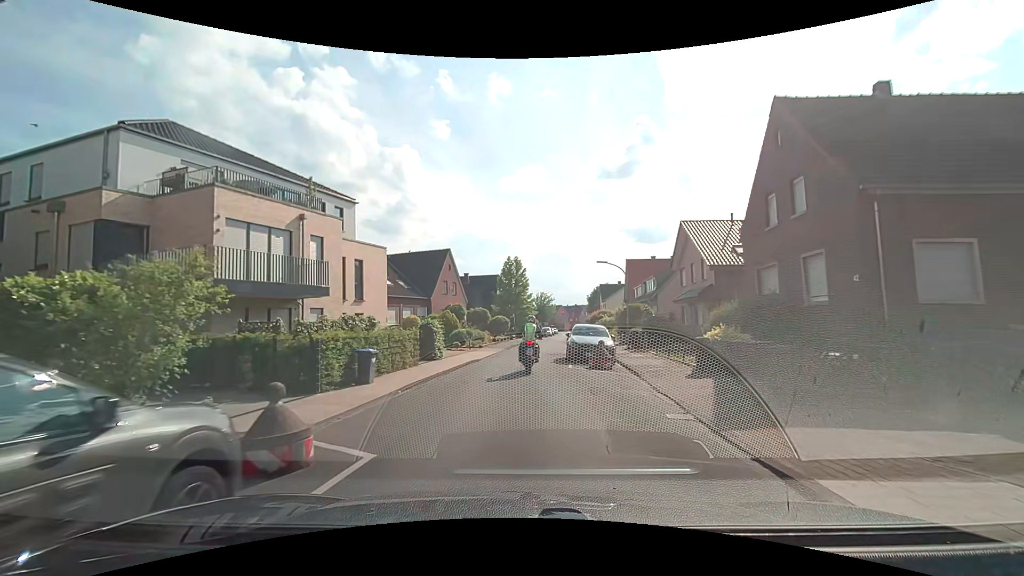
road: residential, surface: asphalt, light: Day
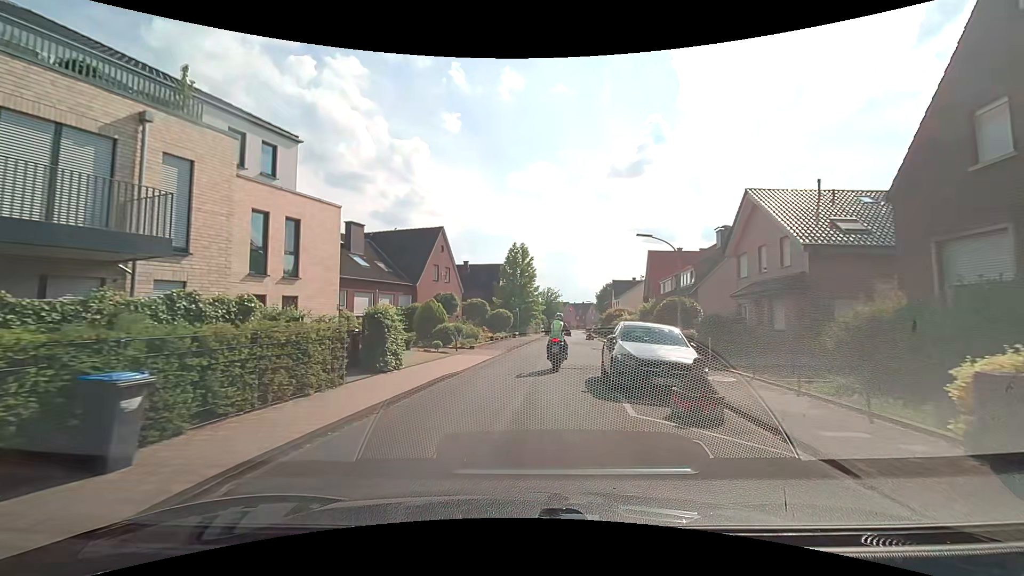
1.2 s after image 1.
(0.0, +8.8) m; 0°
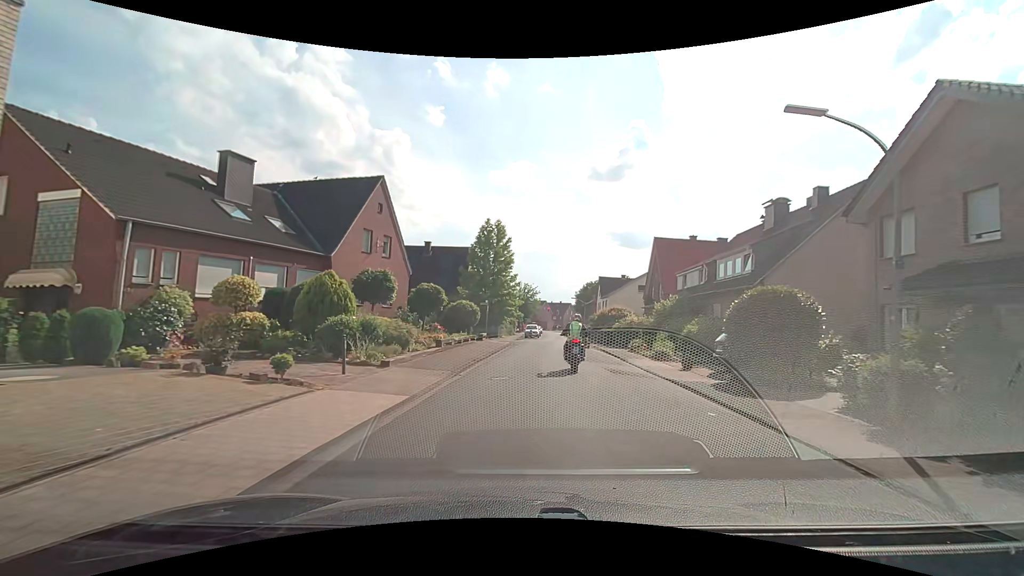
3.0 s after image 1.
(+0.1, +13.2) m; +2°
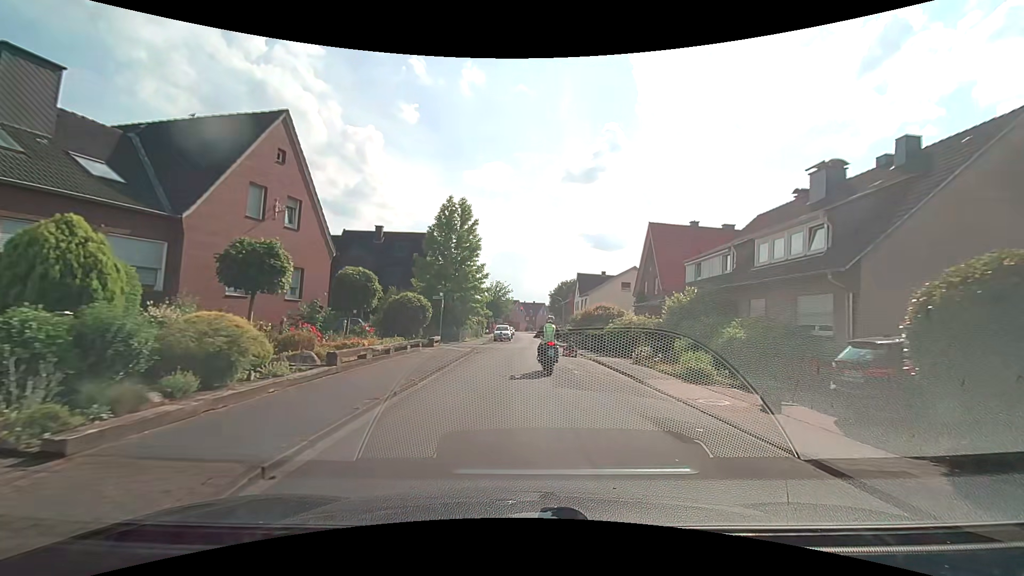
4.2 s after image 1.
(+0.3, +8.8) m; +4°
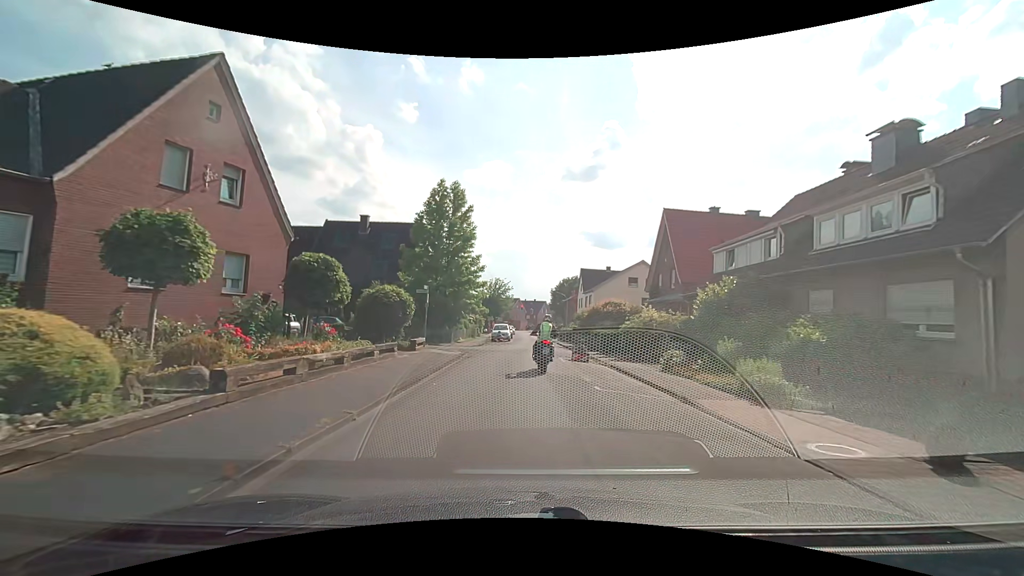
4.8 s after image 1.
(0.0, +4.4) m; 0°
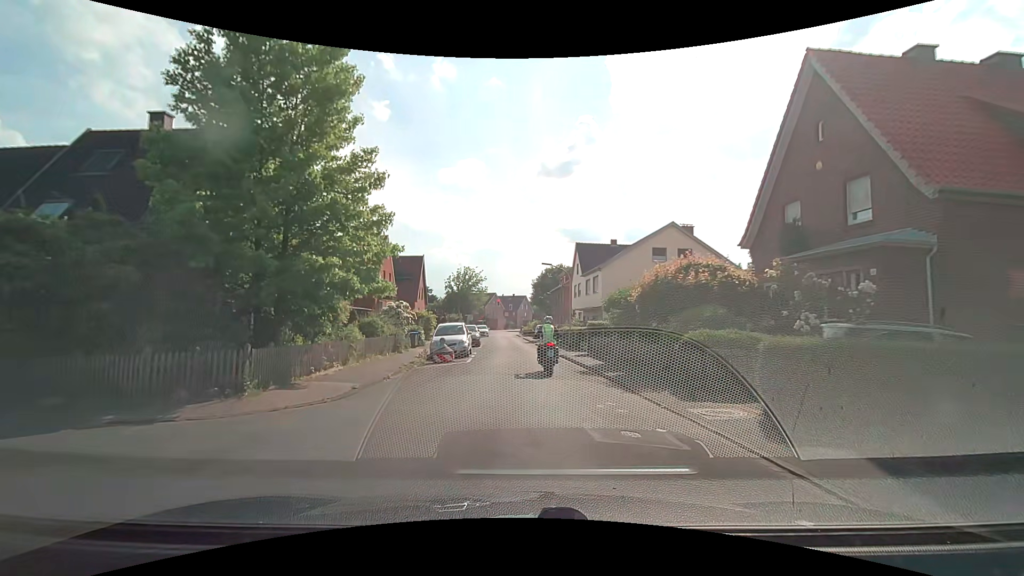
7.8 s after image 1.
(+0.3, +22.1) m; +3°
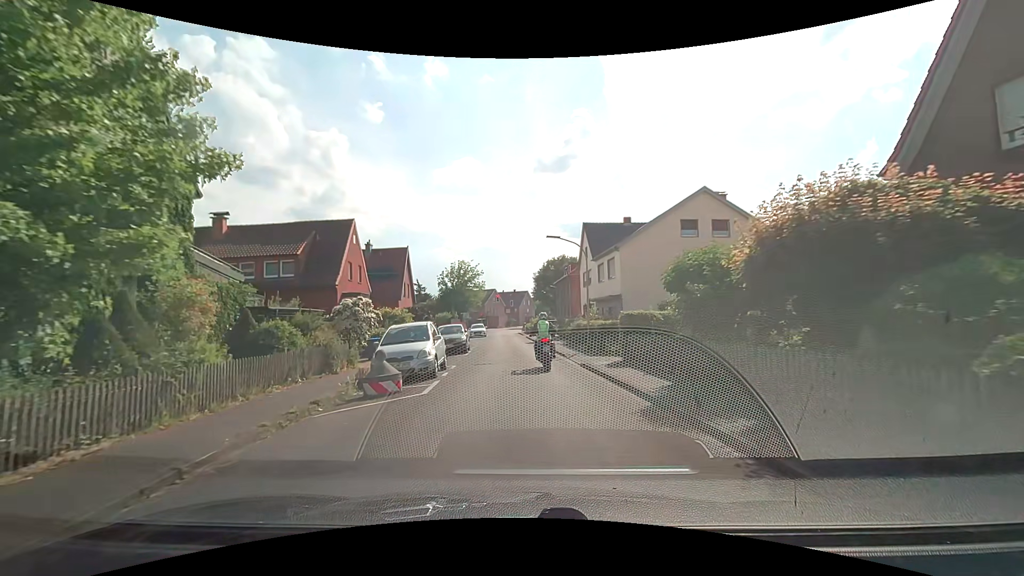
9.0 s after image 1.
(0.0, +8.4) m; 0°
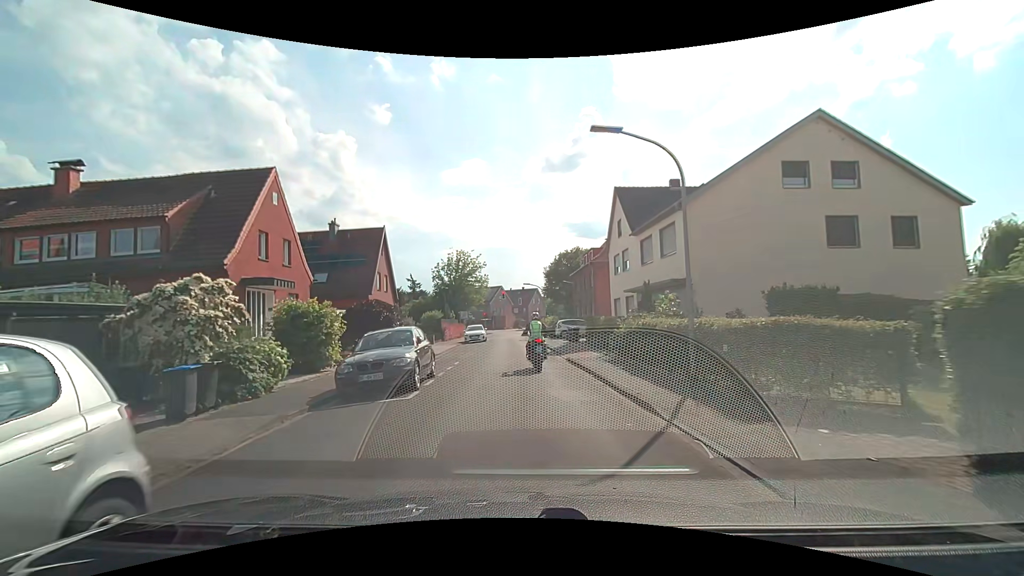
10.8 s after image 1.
(-0.3, +12.9) m; -1°
